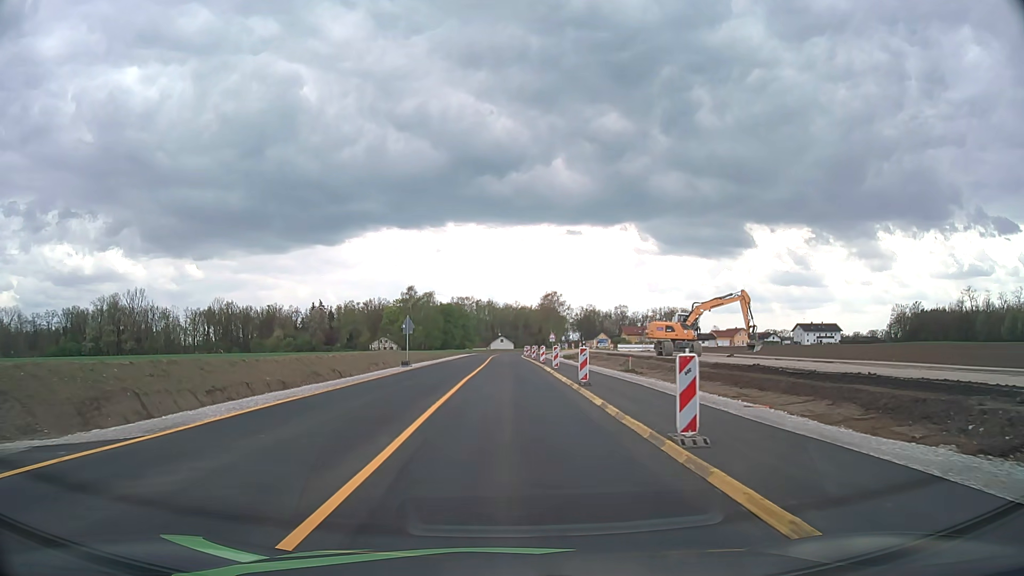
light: Day
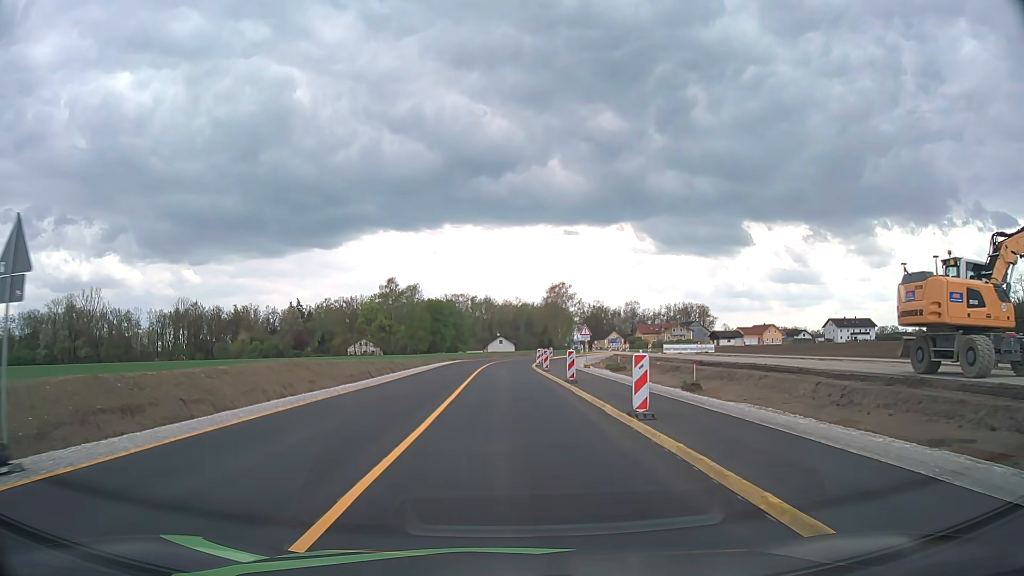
(+0.1, +34.1) m; 0°
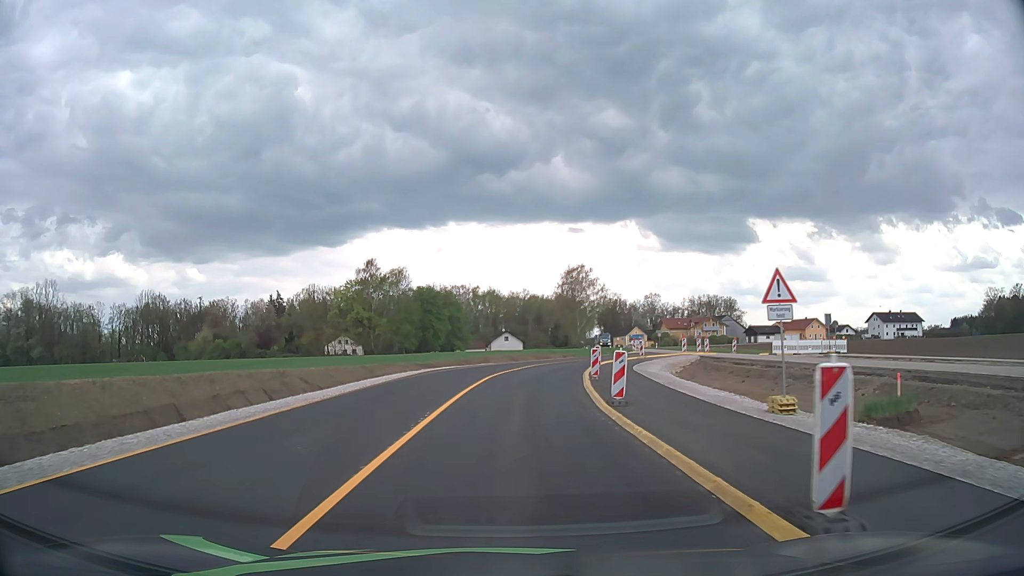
(0.0, +33.3) m; -1°
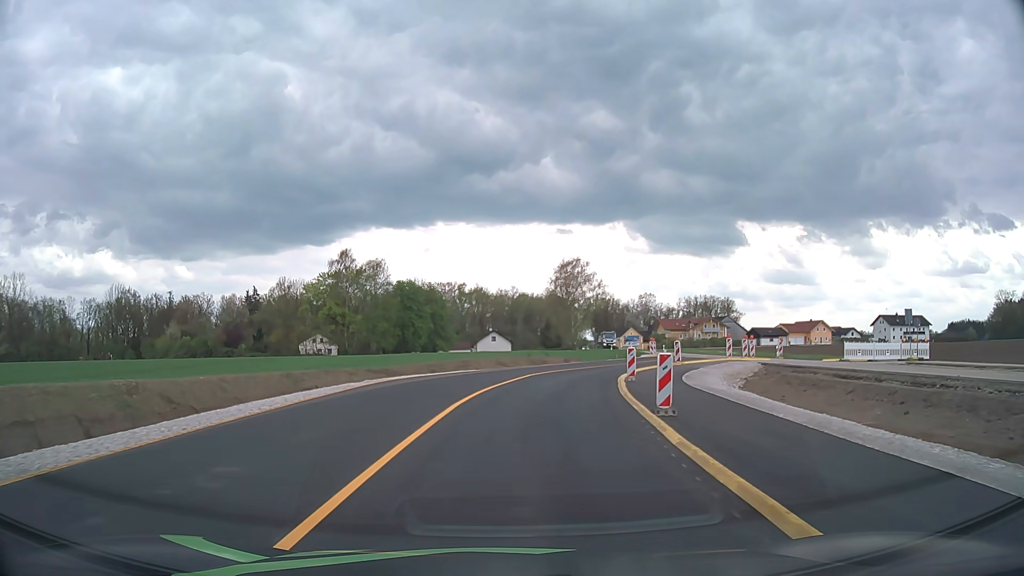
(+0.1, +13.0) m; +1°
(0, +10) (+1, +20) (+3, +30) (+8, +39) (+14, +47) (+18, +56) (+19, +66) (+19, +76) (+20, +86) (+20, +96) m
